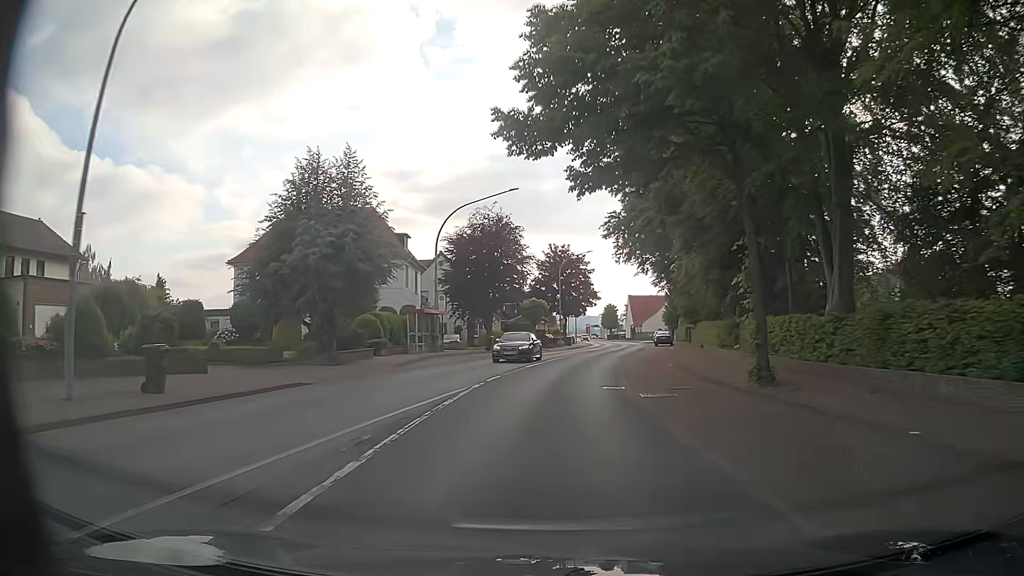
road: primary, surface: asphalt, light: Day
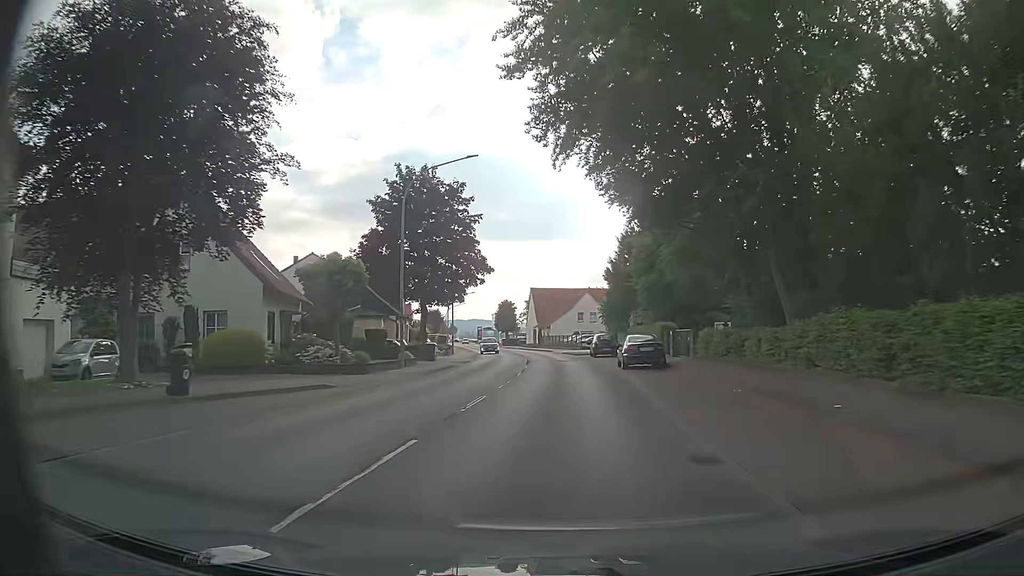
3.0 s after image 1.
(+2.8, +38.7) m; +9°
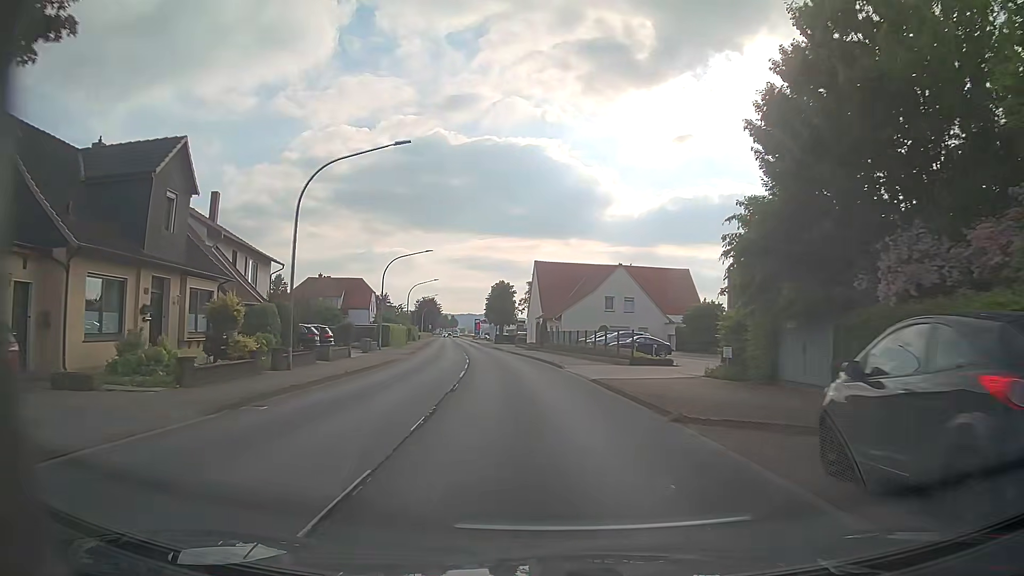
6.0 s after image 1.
(+0.2, +39.4) m; -1°
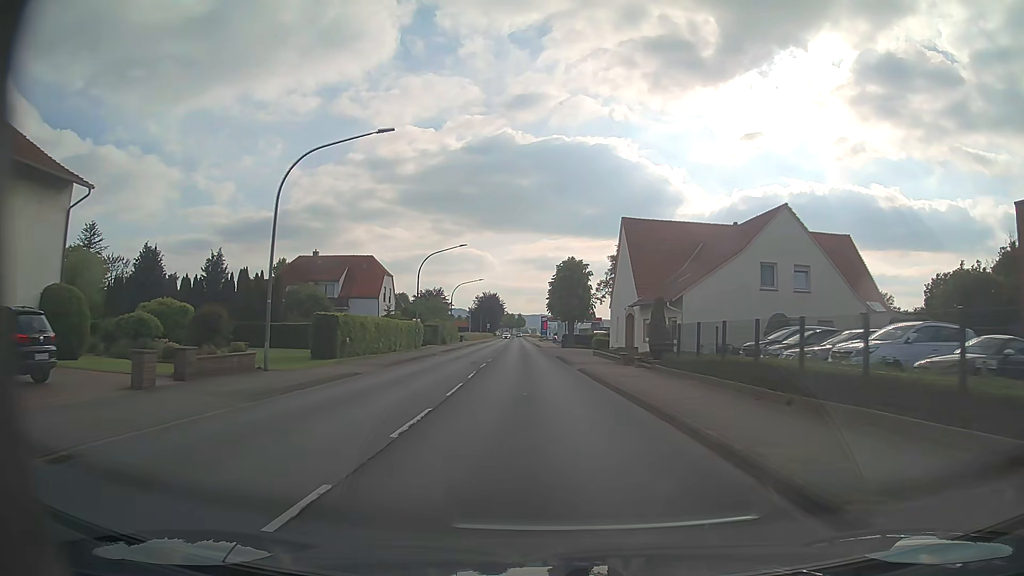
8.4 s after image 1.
(-1.6, +31.6) m; -6°
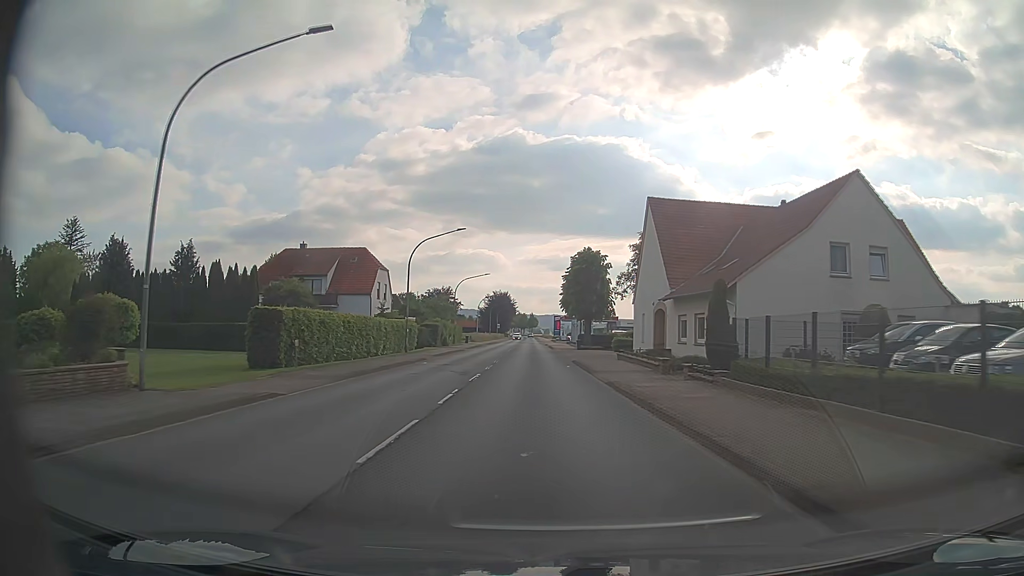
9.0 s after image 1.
(-0.1, +7.9) m; -1°
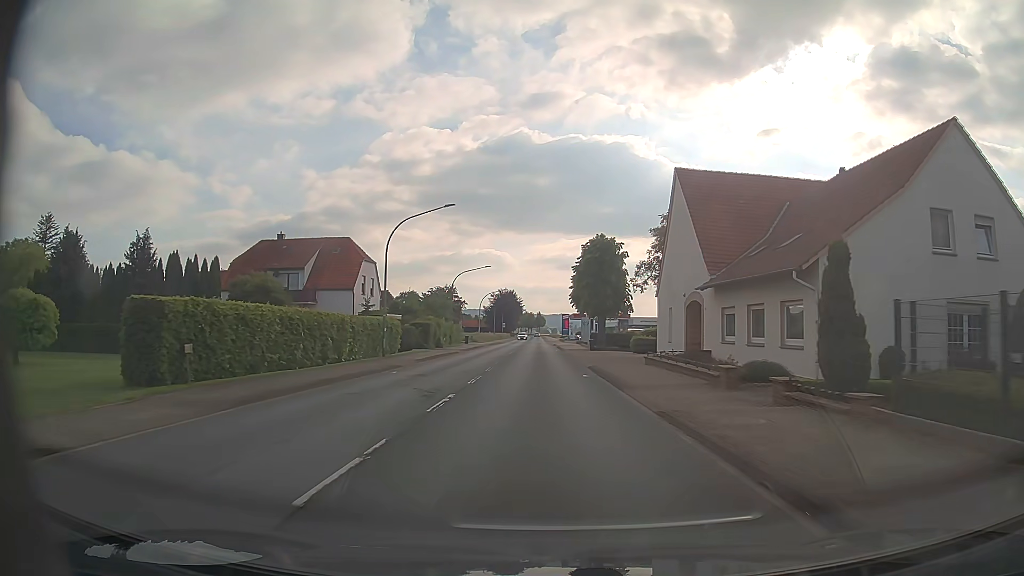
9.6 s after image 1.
(-0.1, +7.9) m; -1°
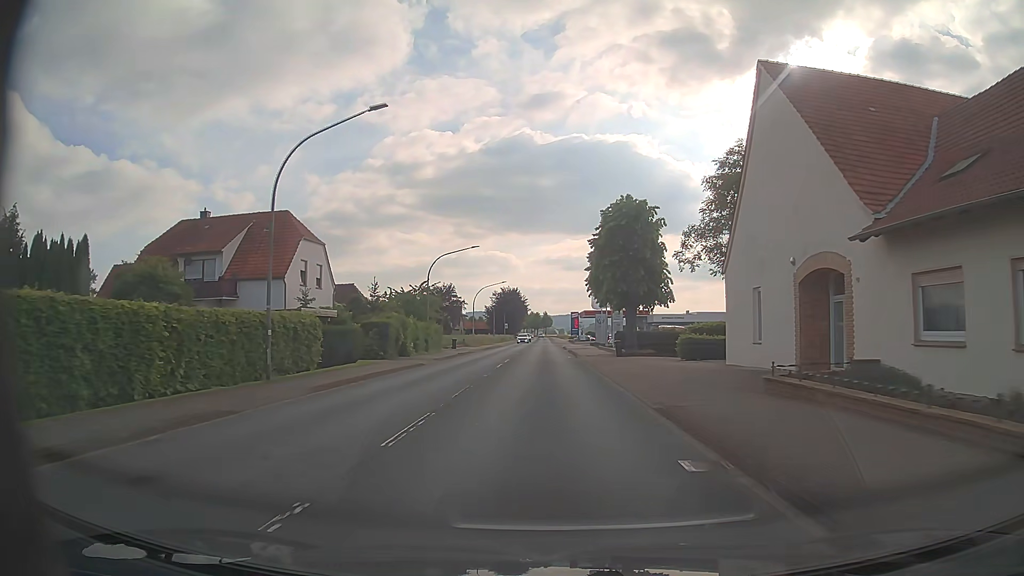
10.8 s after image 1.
(-0.1, +15.9) m; 0°
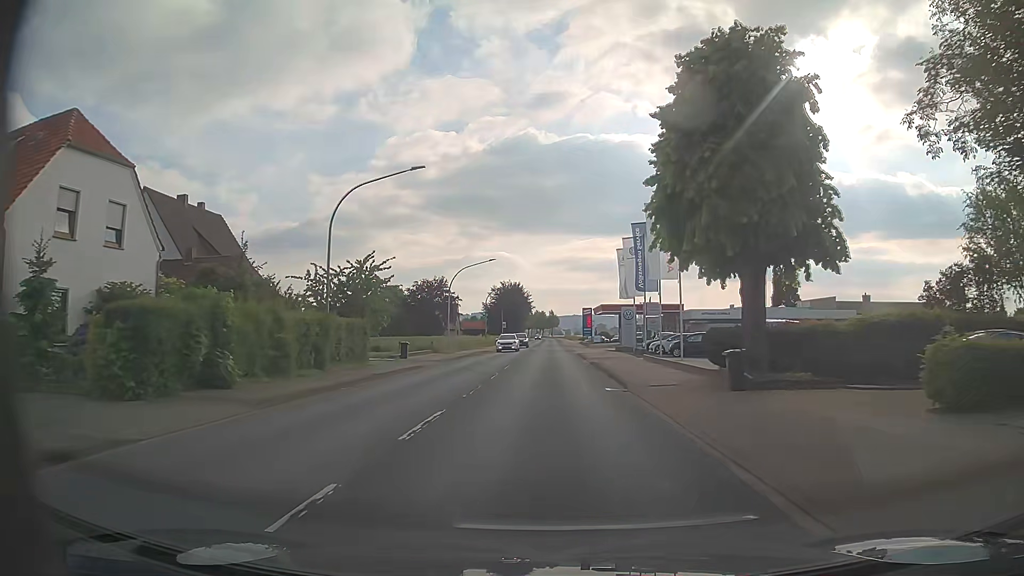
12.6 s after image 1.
(-0.2, +23.9) m; -1°
(0, +10) (0, +20) (0, +30) (0, +40) (0, +50) (0, +60) (0, +70) (0, +80) (0, +90) (0, +100) m
